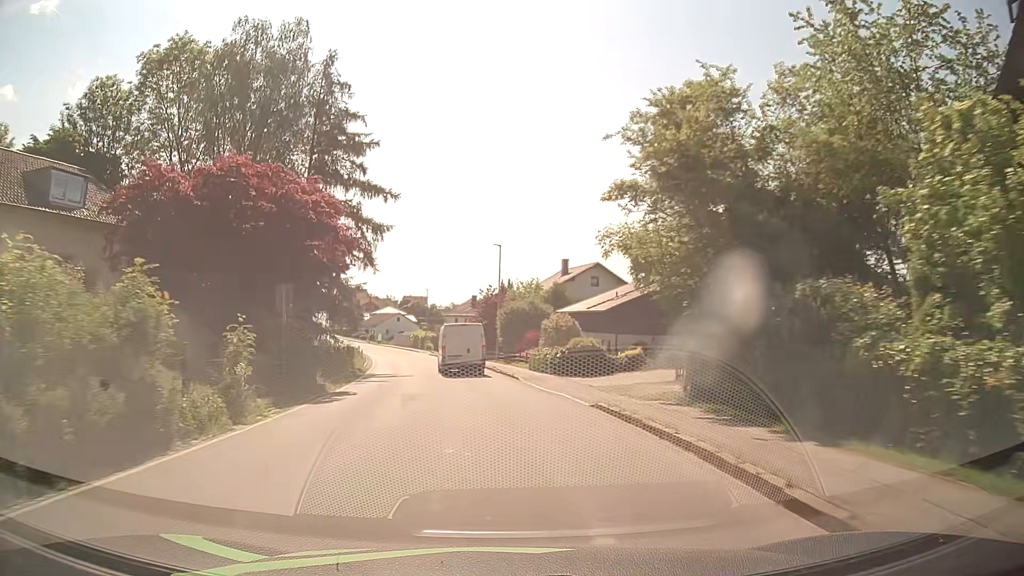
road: secondary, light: Day
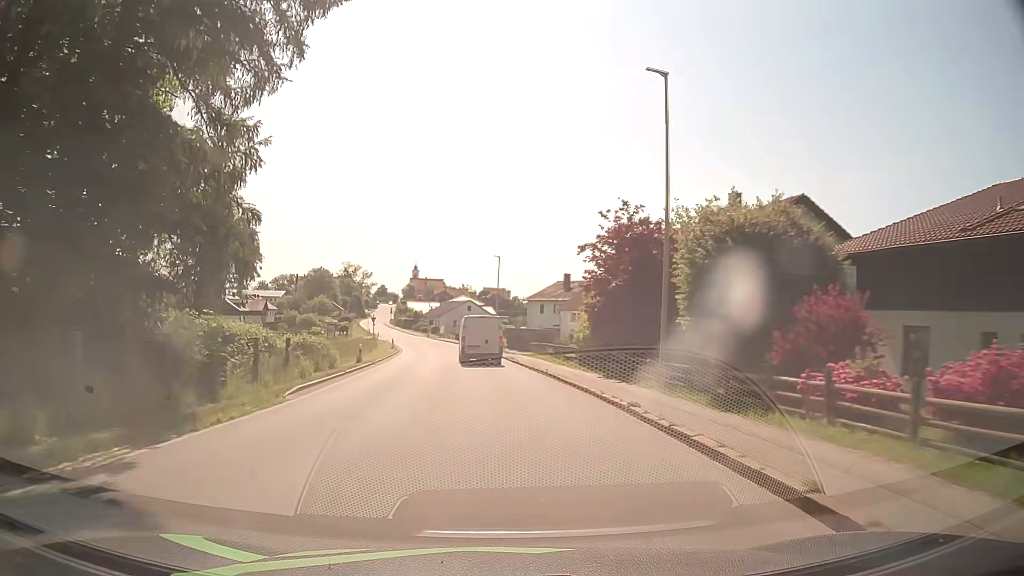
(-2.1, +31.1) m; -7°
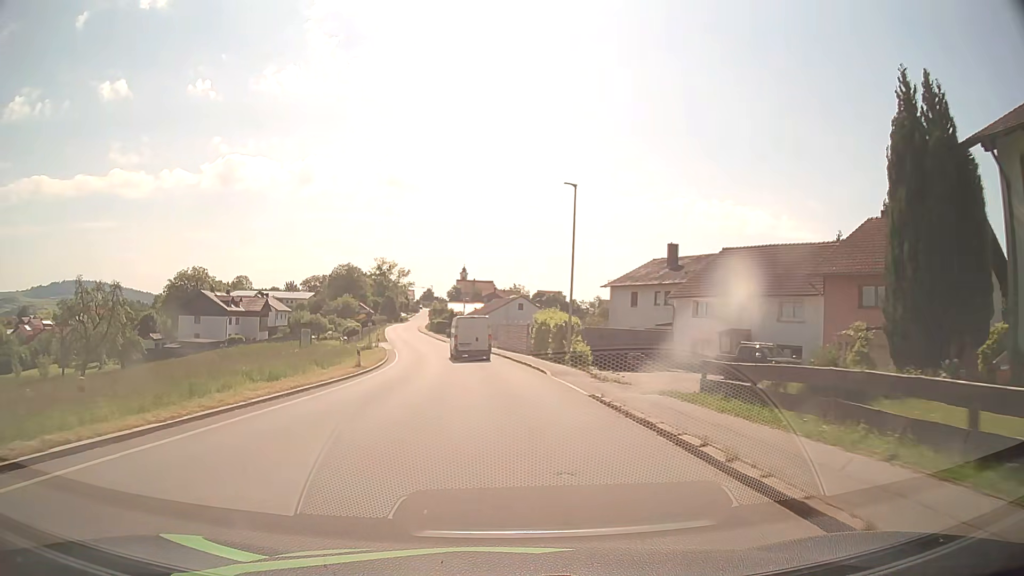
(-1.2, +30.8) m; -4°
(0, +10) (-1, +20) (-1, +30) (-3, +40) (-4, +50) (-6, +60) (-8, +69) (-10, +79) (-12, +89) (-13, +99) m
